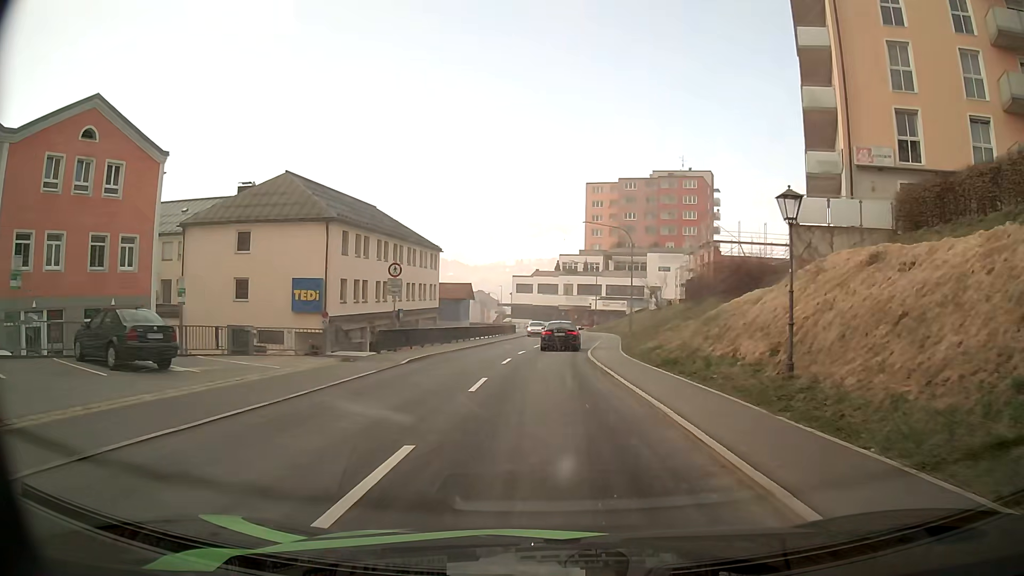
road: secondary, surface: asphalt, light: Day
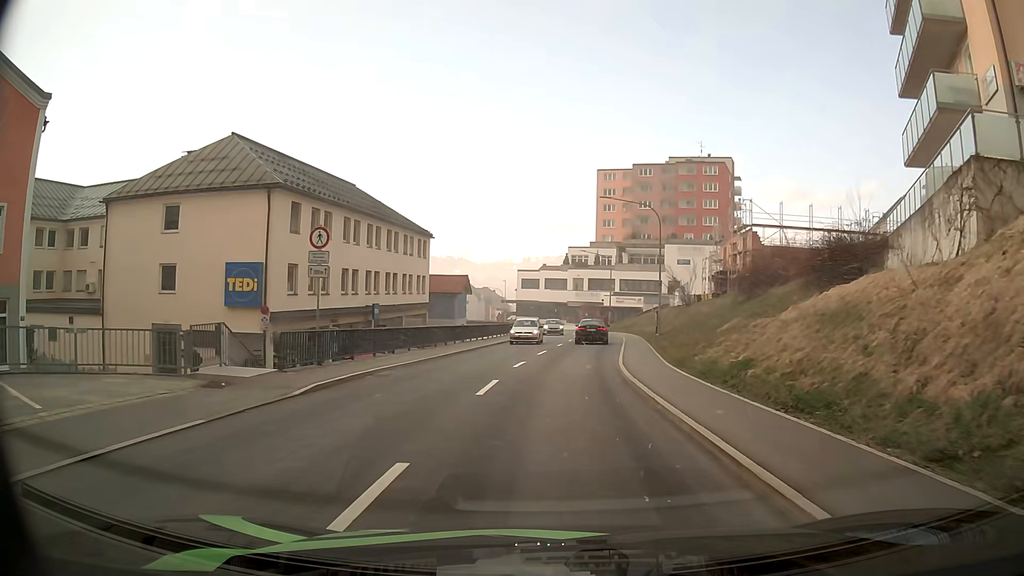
(-0.1, +10.2) m; -1°
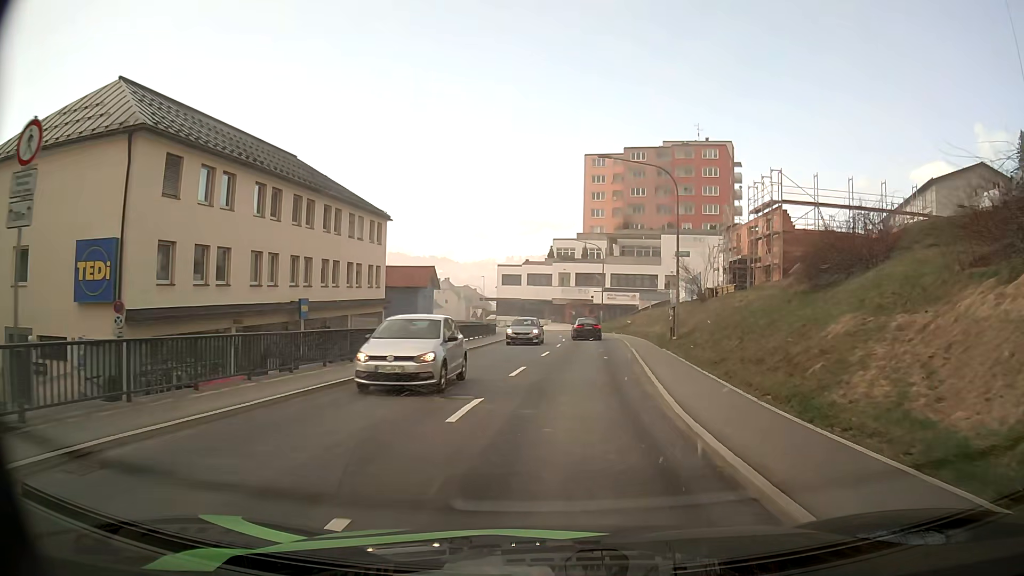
(+0.1, +10.8) m; +1°
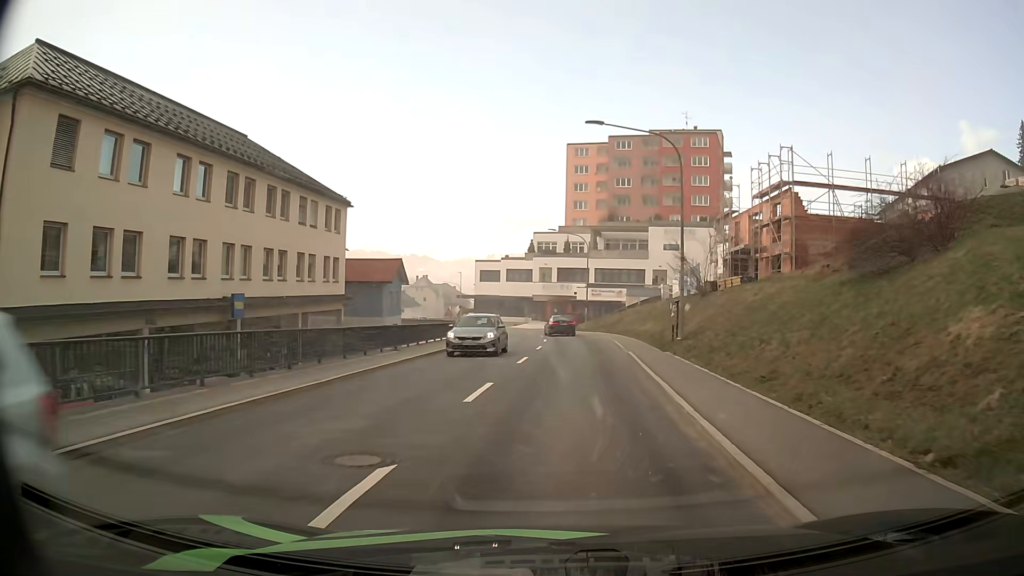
(+0.1, +5.6) m; +2°
